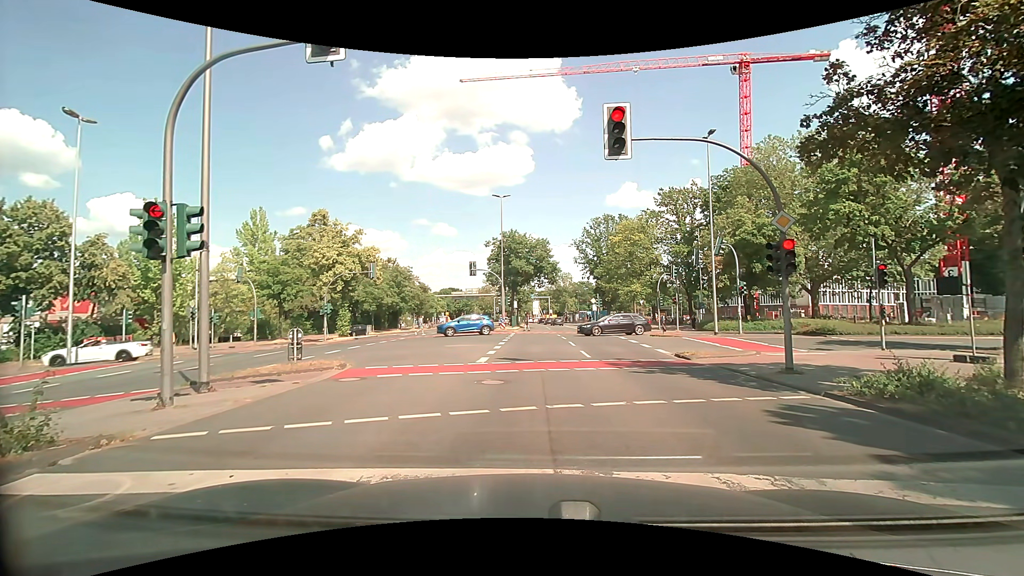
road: secondary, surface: asphalt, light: Day
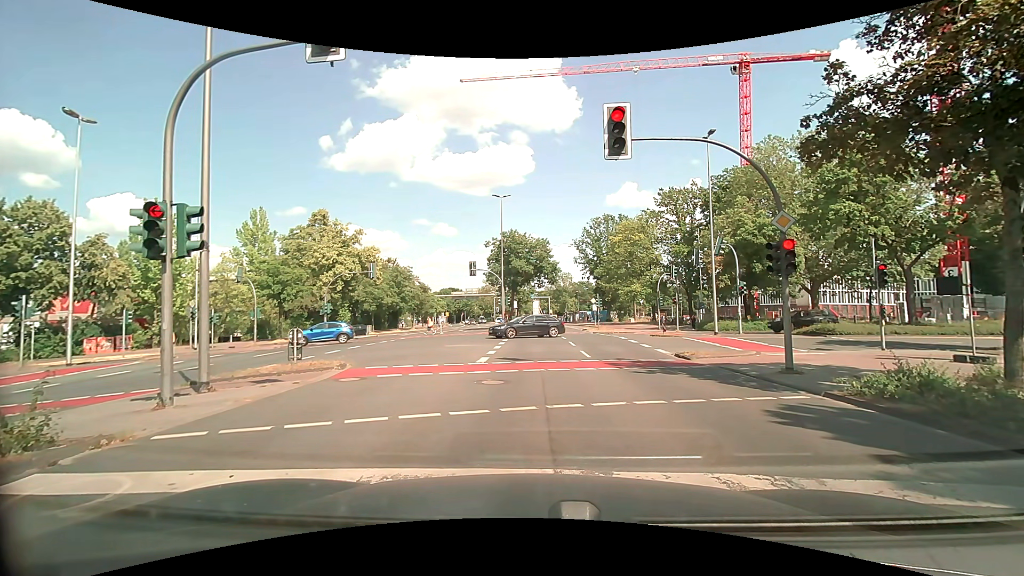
(0.0, 0.0) m; 0°
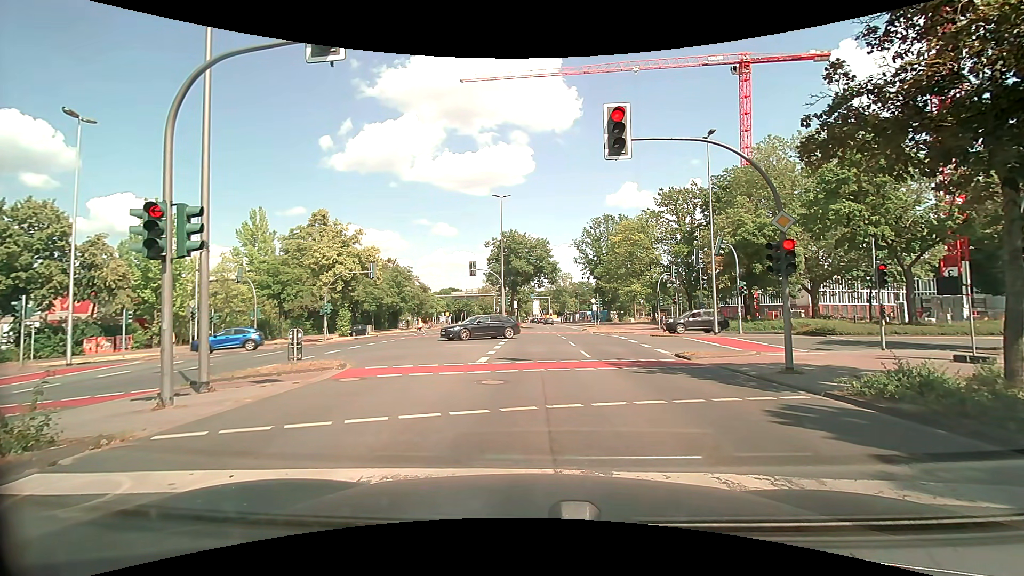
(0.0, 0.0) m; 0°
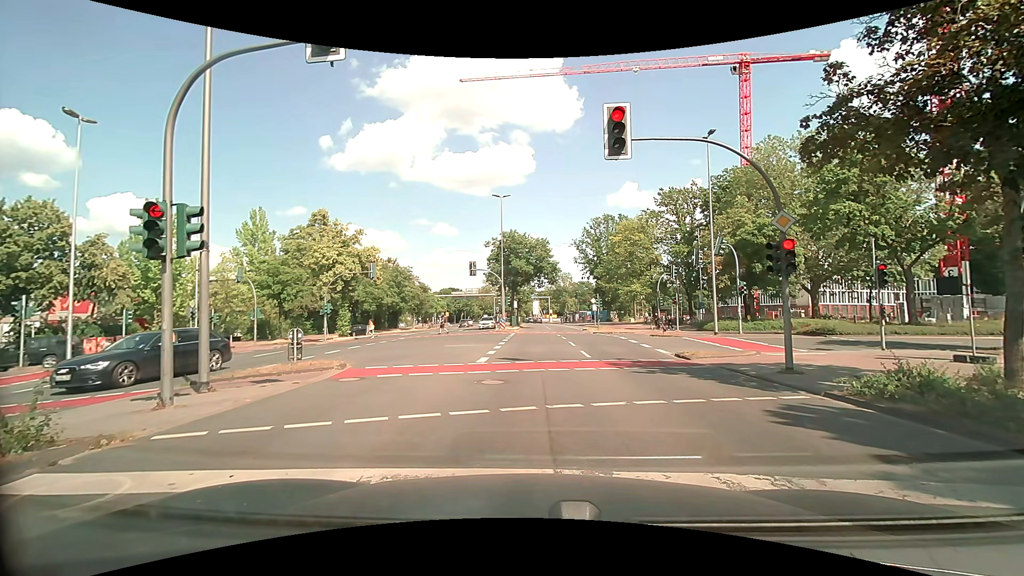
(0.0, 0.0) m; 0°
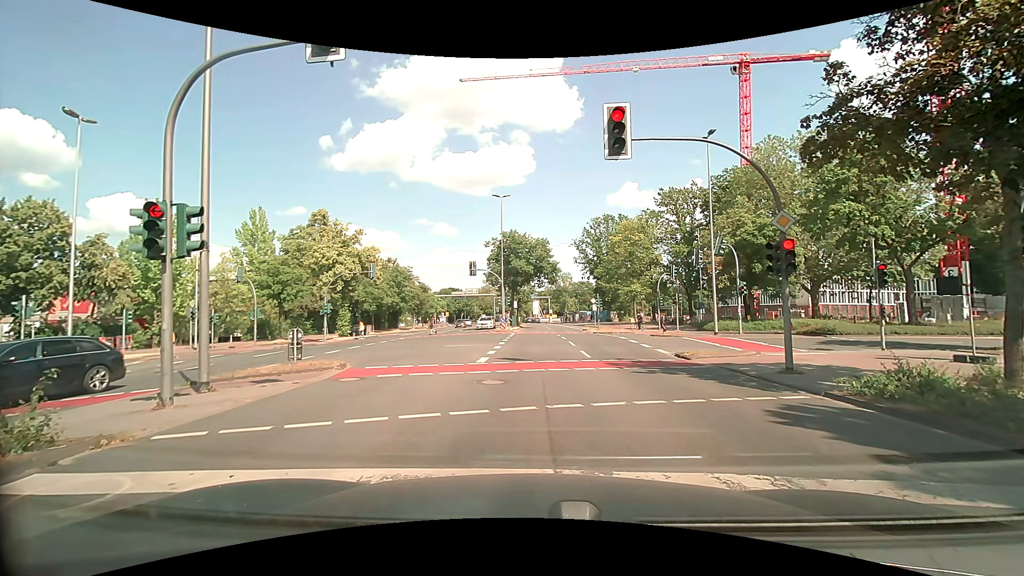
(0.0, 0.0) m; 0°
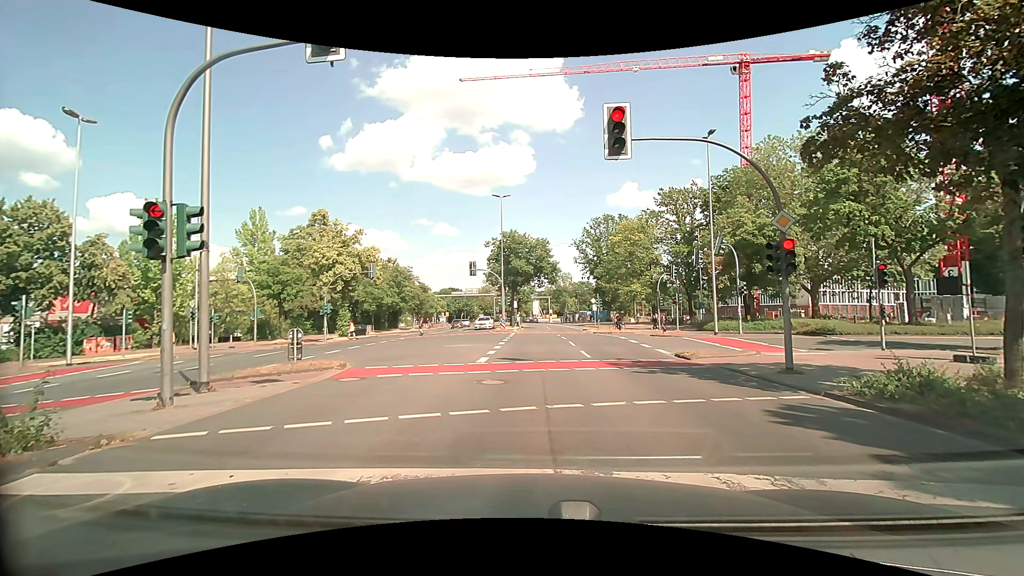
(0.0, 0.0) m; 0°
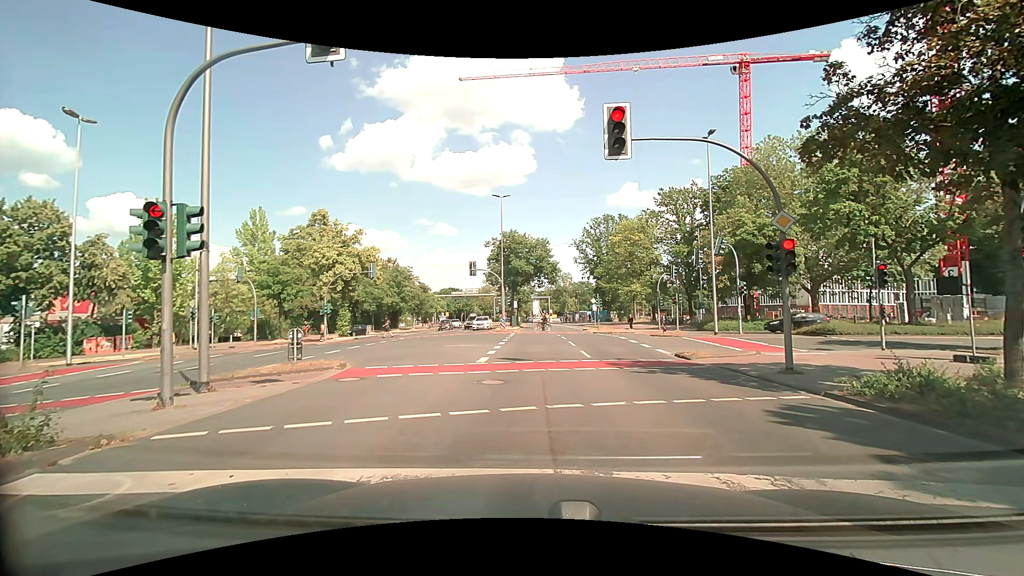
(0.0, 0.0) m; 0°
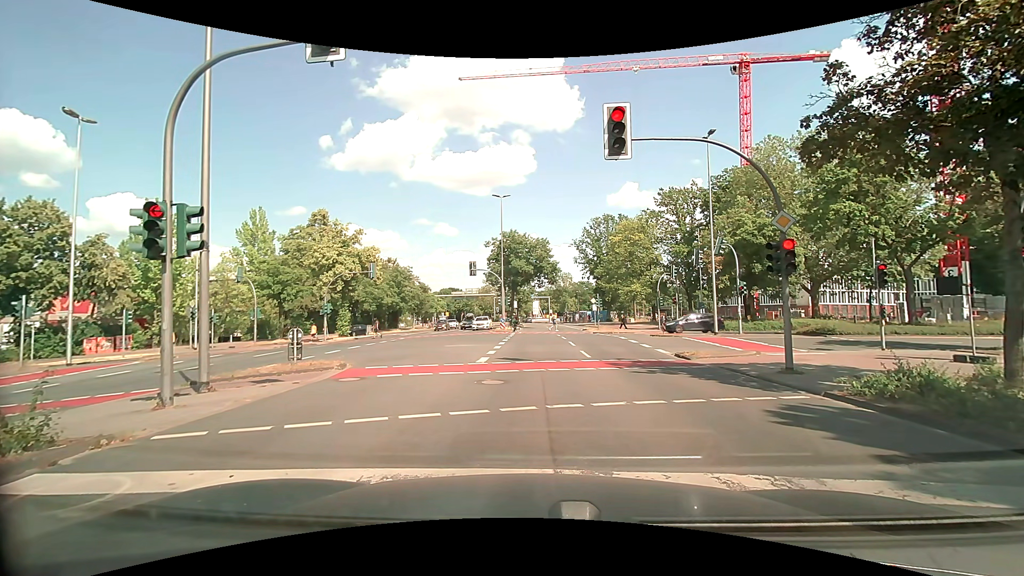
(0.0, 0.0) m; 0°
